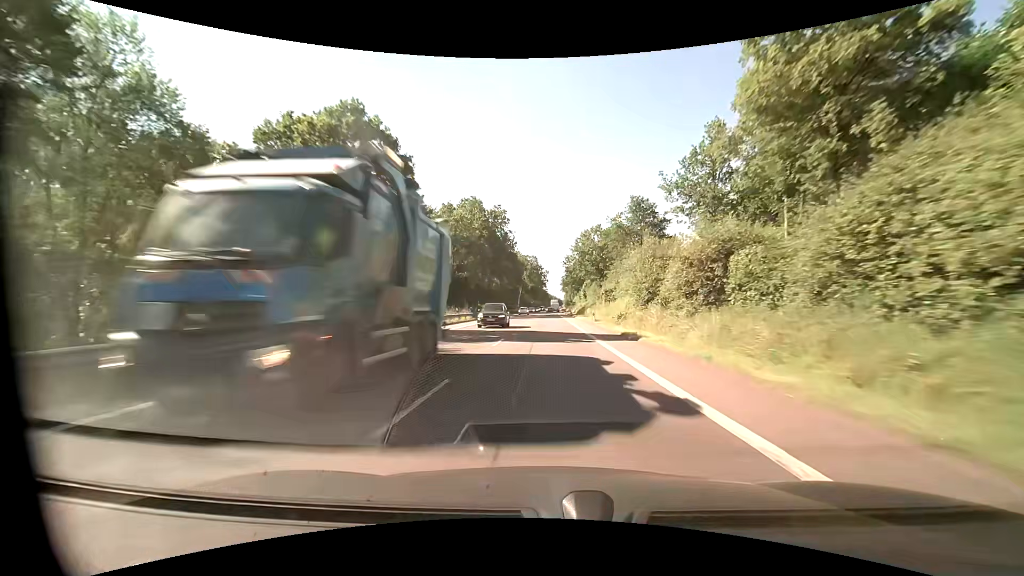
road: primary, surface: asphalt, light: Day
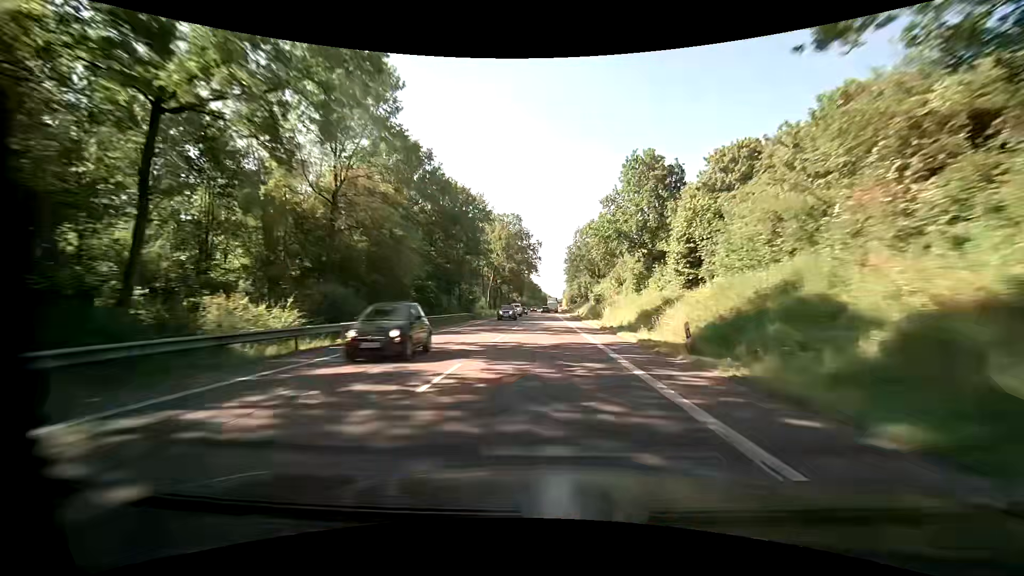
(+0.4, +81.5) m; +1°
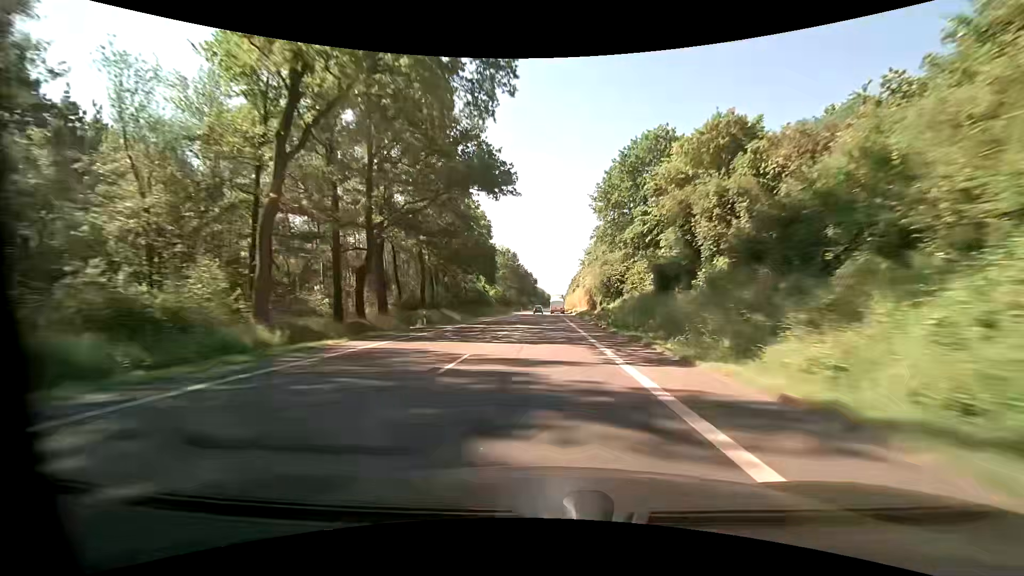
(+0.3, +81.9) m; 0°
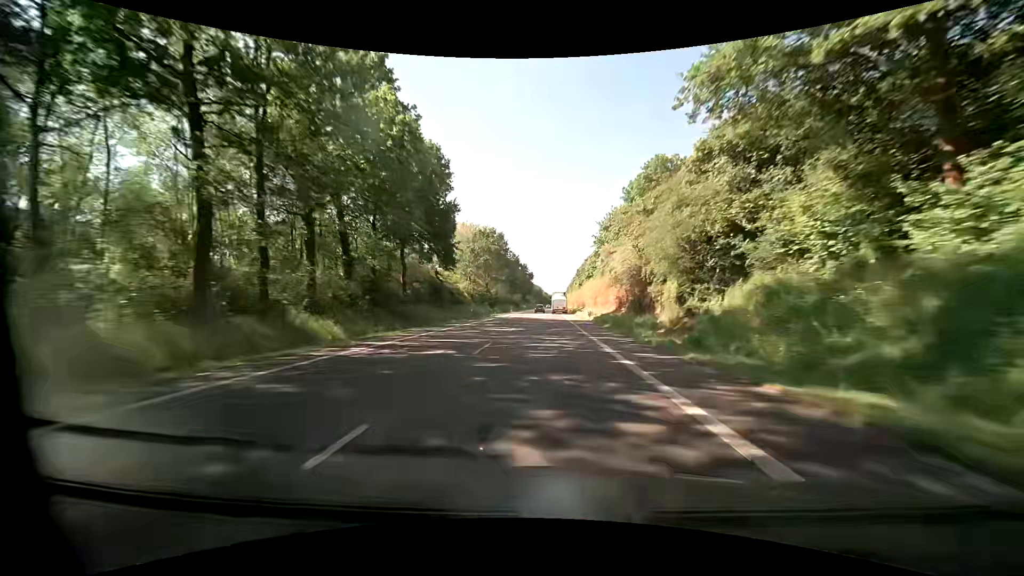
(0.0, +32.1) m; 0°
(0, +10) (0, +20) (0, +30) (0, +40) (0, +50) (0, +60) (0, +70) (+1, +80) (+1, +90) (+1, +100) m
